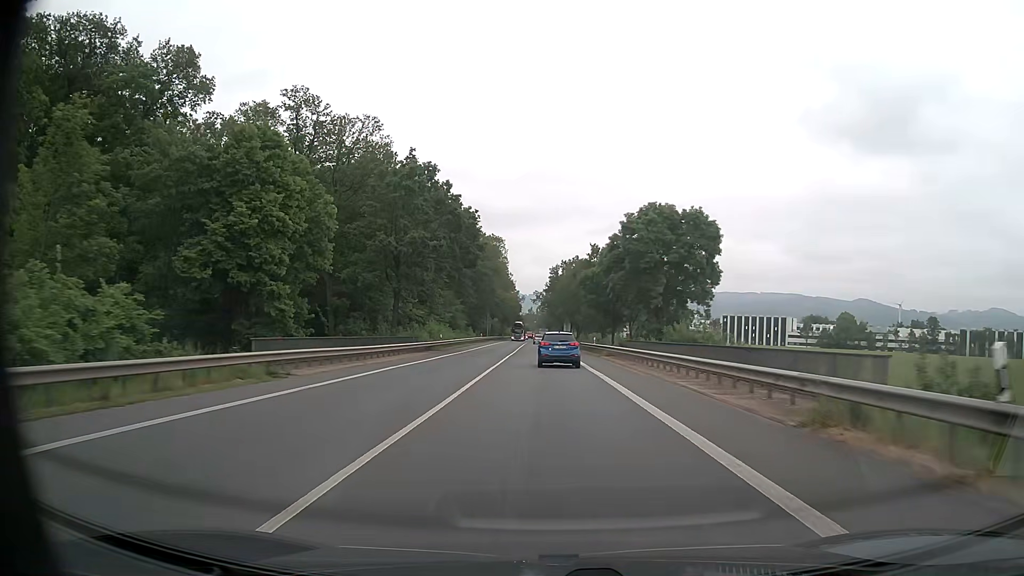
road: primary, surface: asphalt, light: Day
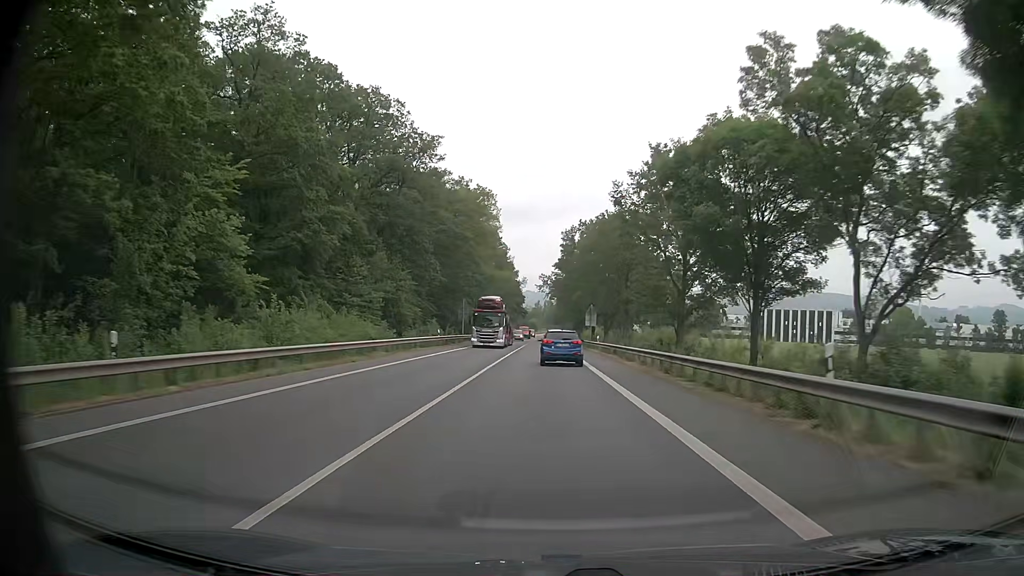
(-0.2, +45.1) m; 0°
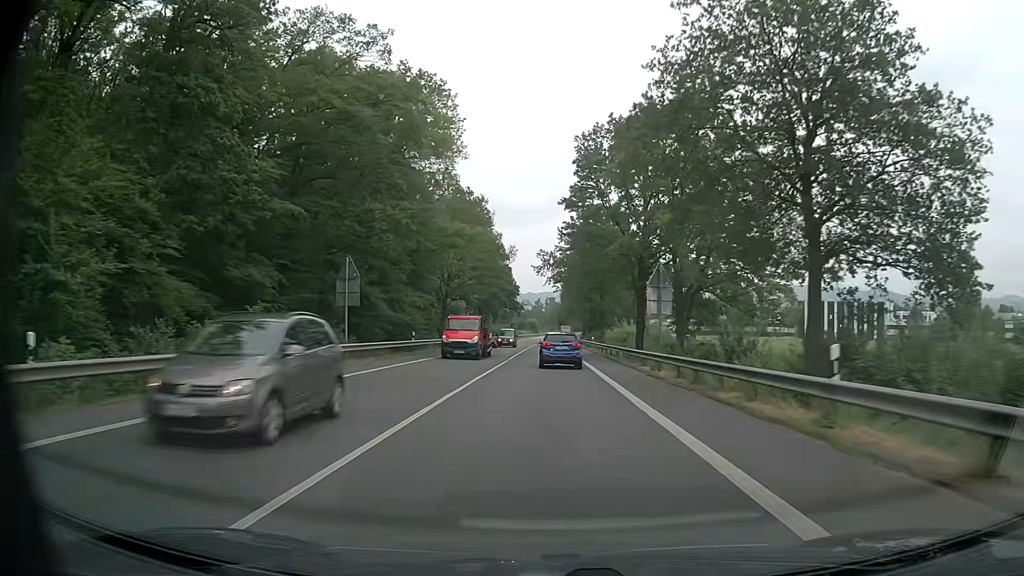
(-0.3, +44.8) m; 0°
(0, +10) (0, +20) (0, +30) (0, +40) (0, +50) (0, +60) (0, +70) (0, +80) (0, +90) (+1, +100) m
